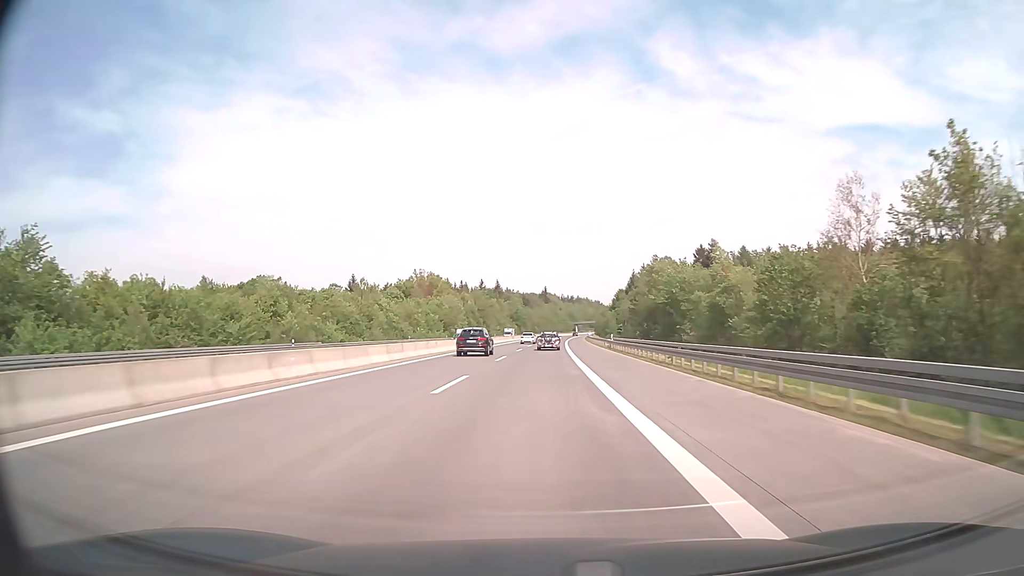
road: motorway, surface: asphalt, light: Day
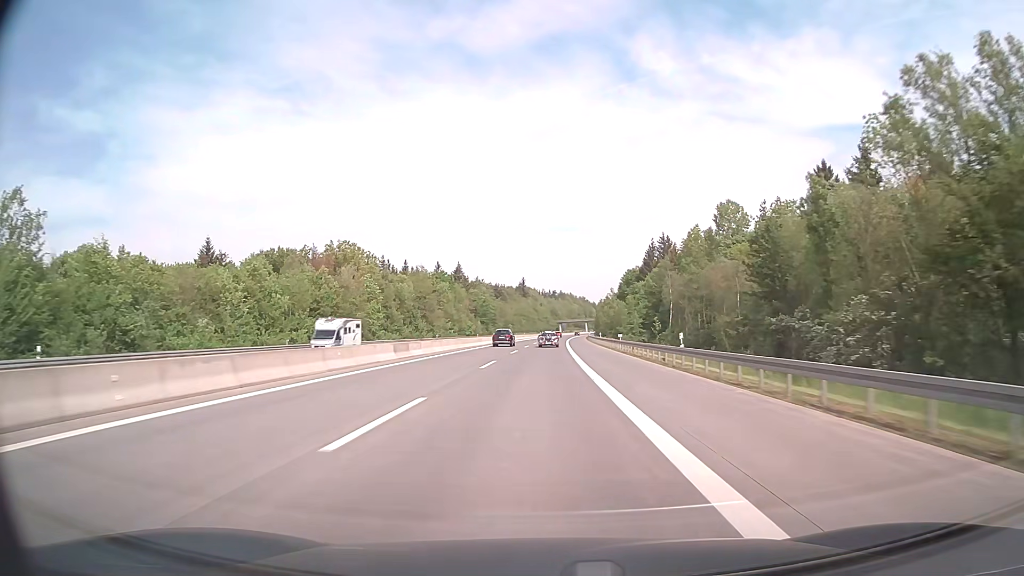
(+1.2, +79.3) m; +2°
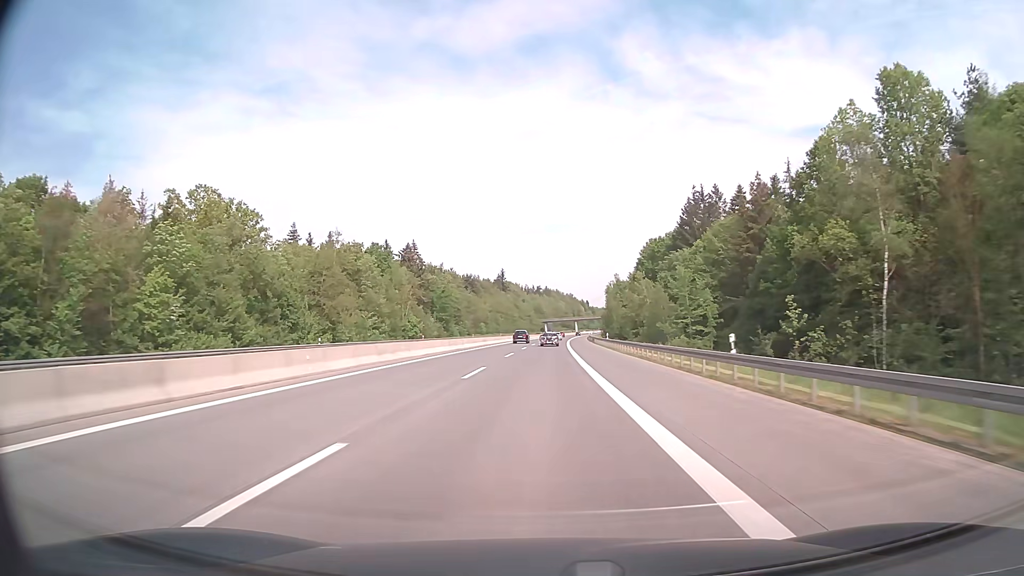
(+0.7, +59.5) m; +1°
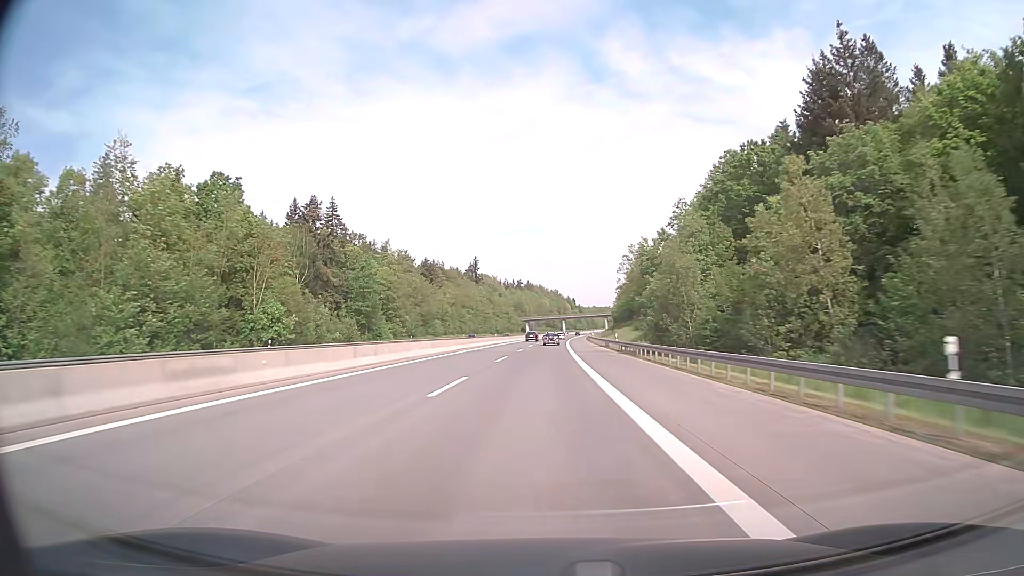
(+0.7, +59.4) m; +1°
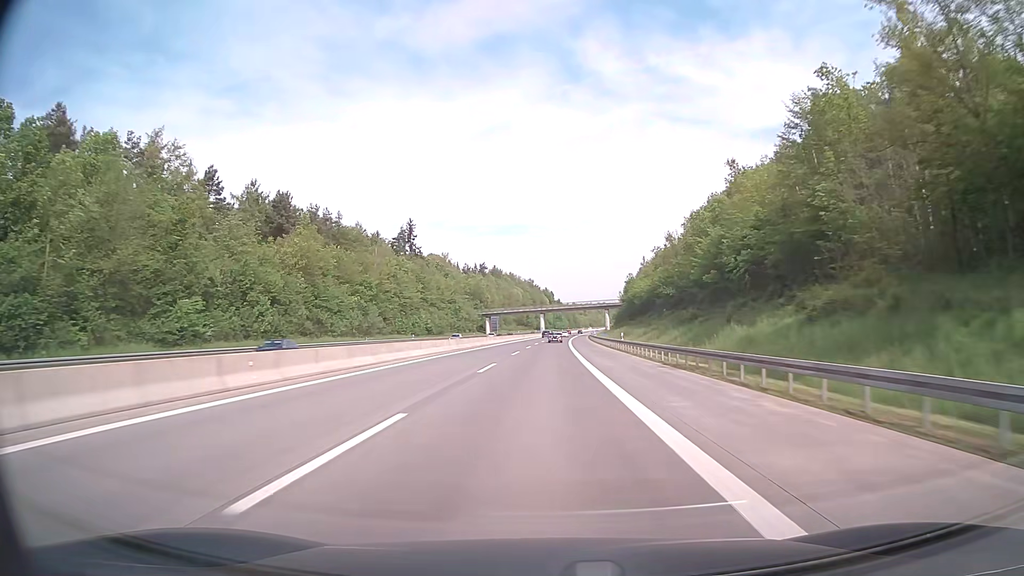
(+1.9, +99.0) m; +2°
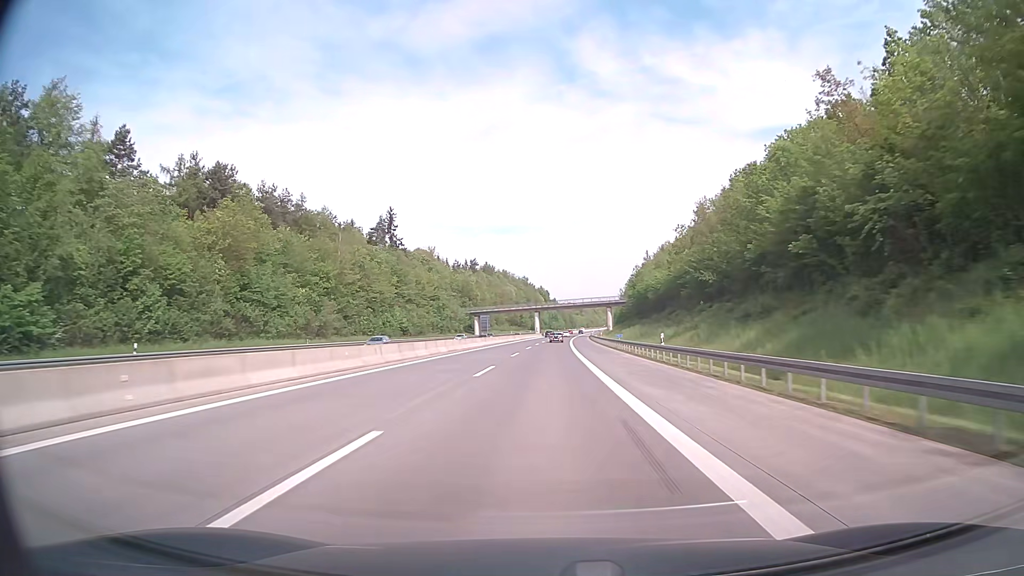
(+0.1, +19.8) m; 0°
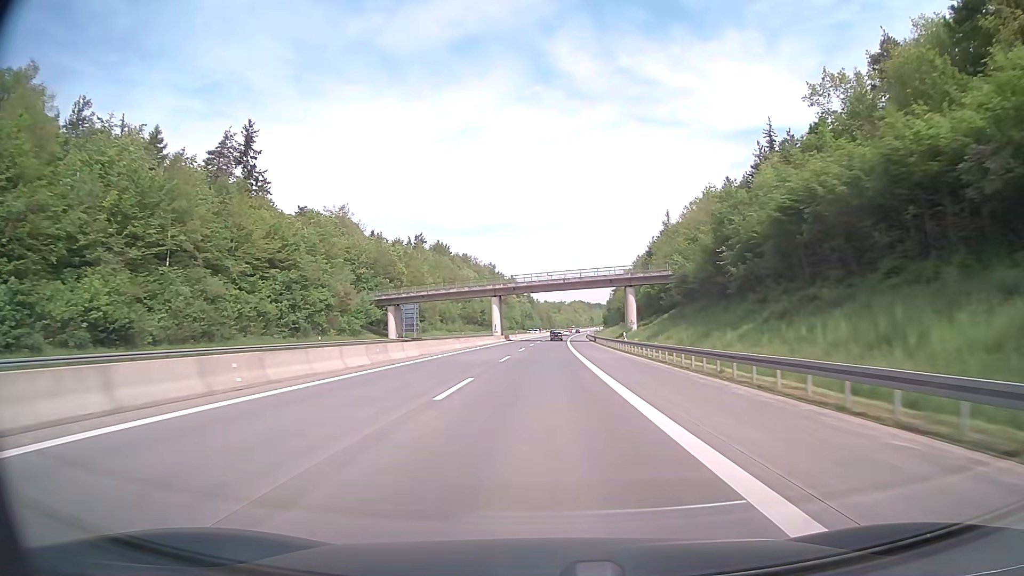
(+1.4, +79.2) m; +2°
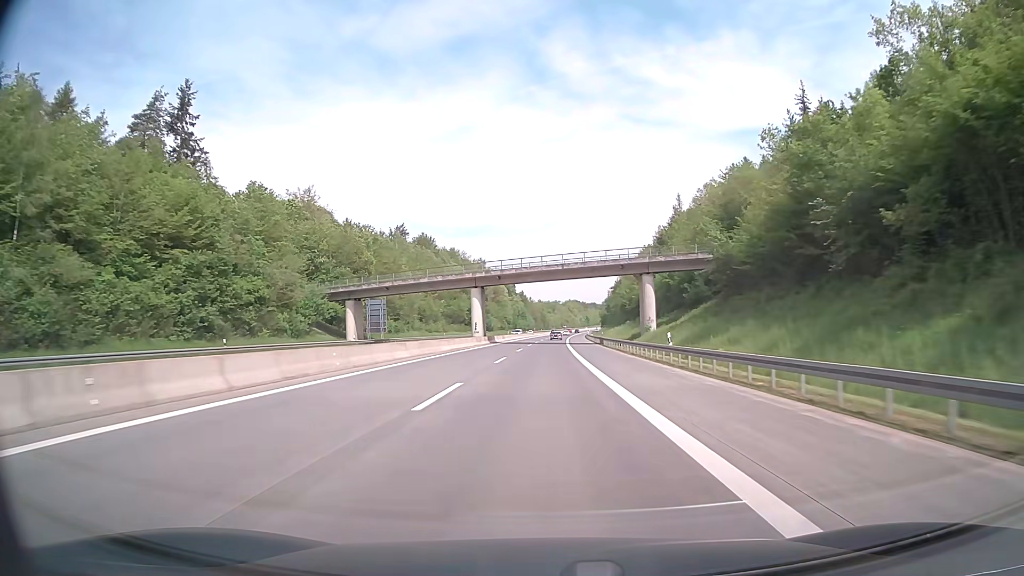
(+0.1, +19.8) m; 0°
(0, +10) (0, +20) (0, +30) (0, +40) (+1, +50) (+1, +60) (+1, +70) (+1, +80) (+2, +90) (+2, +100) m
